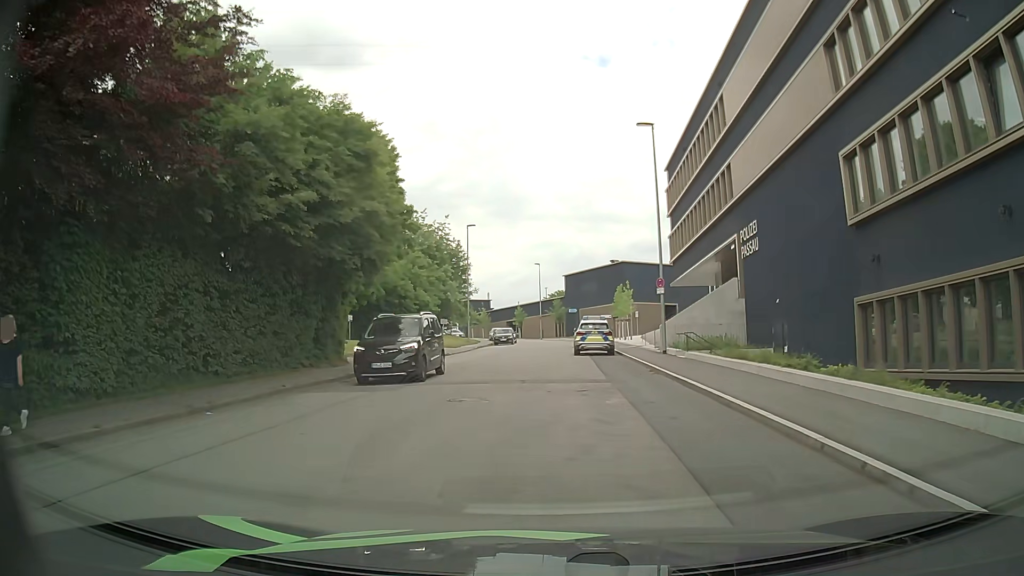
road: residential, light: Day
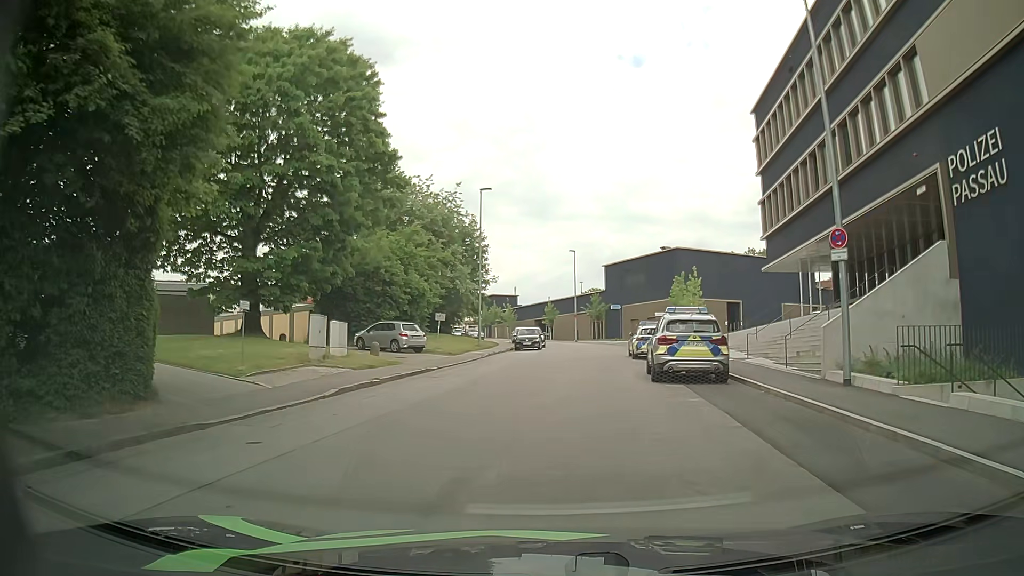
(-0.6, +15.5) m; -2°
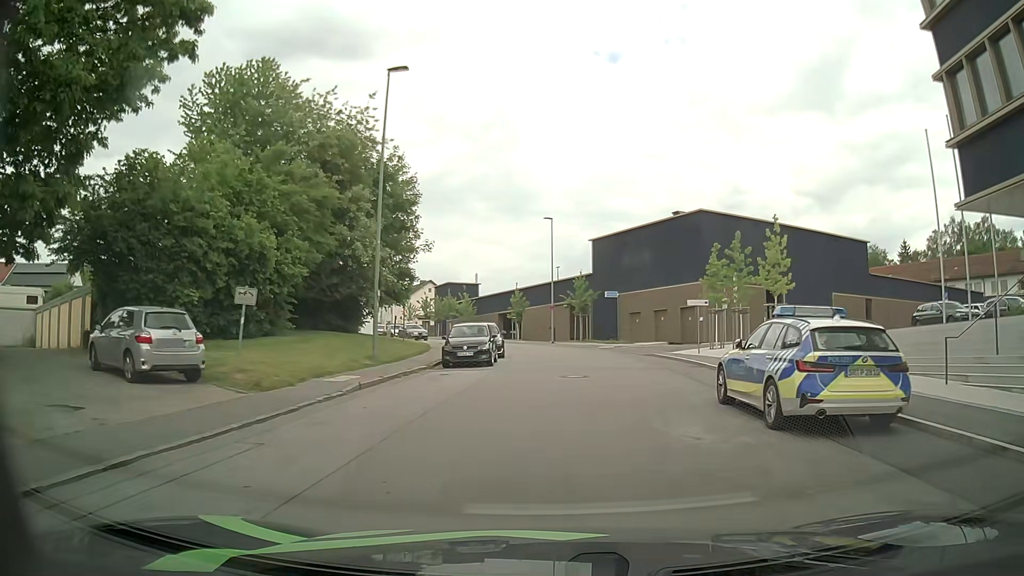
(+0.4, +20.8) m; +2°
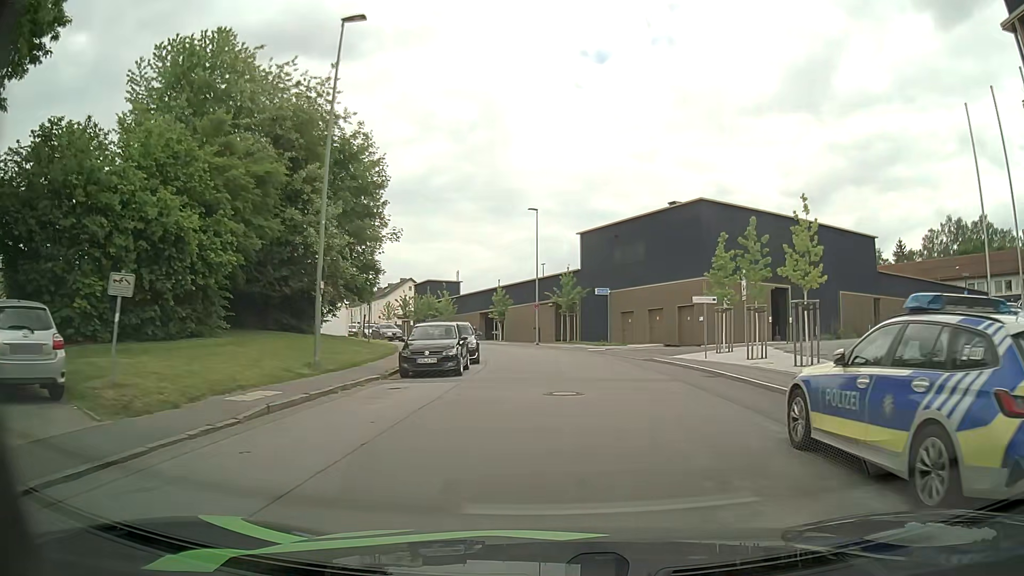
(0.0, +4.4) m; 0°
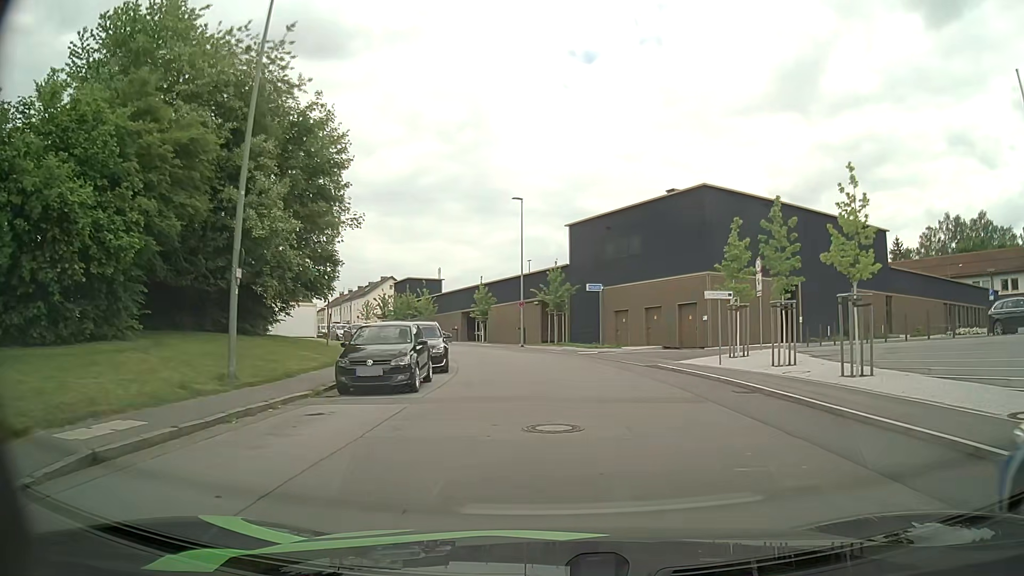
(+0.1, +4.4) m; +2°
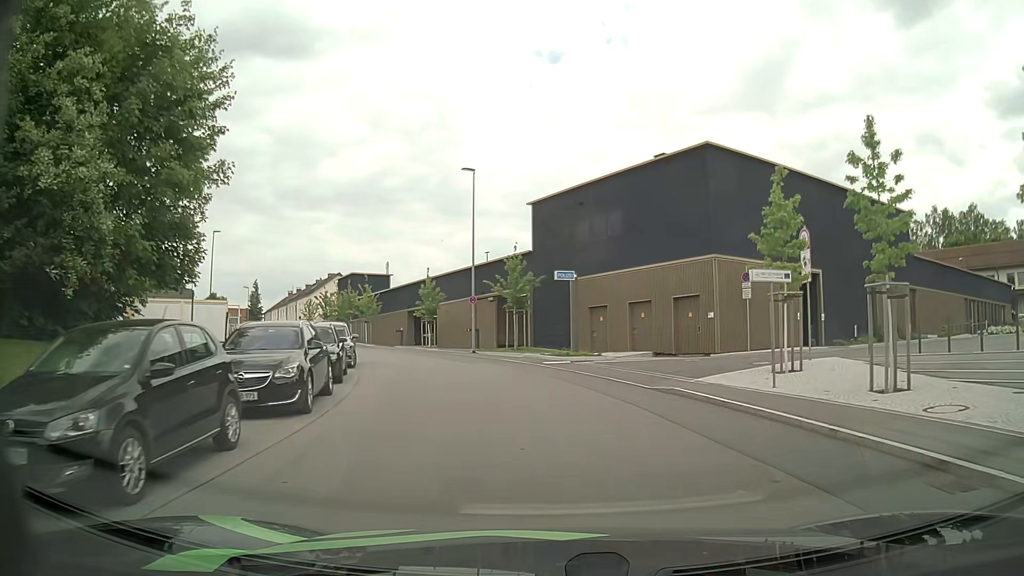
(+0.2, +9.0) m; +3°
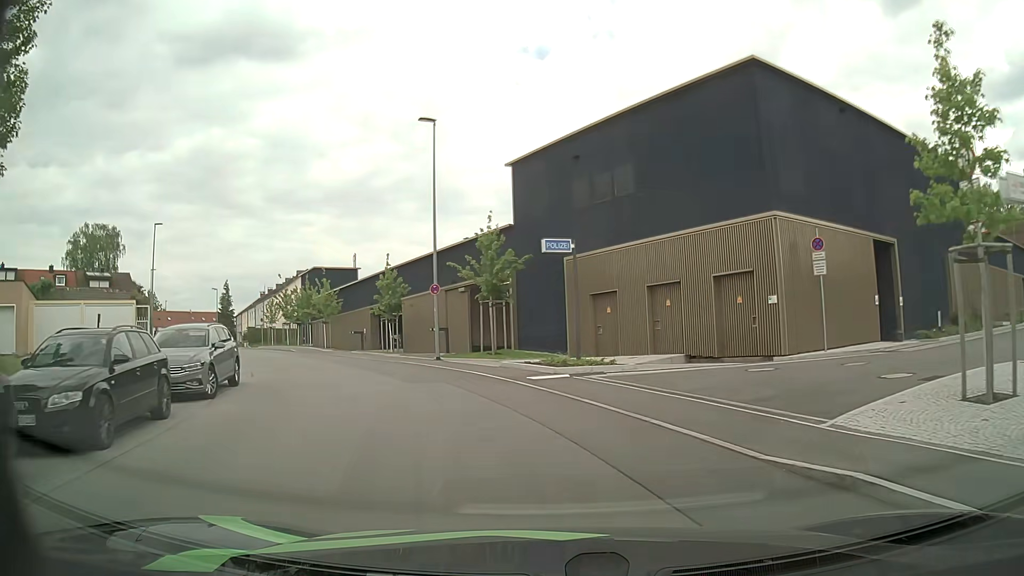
(+0.1, +9.2) m; +1°
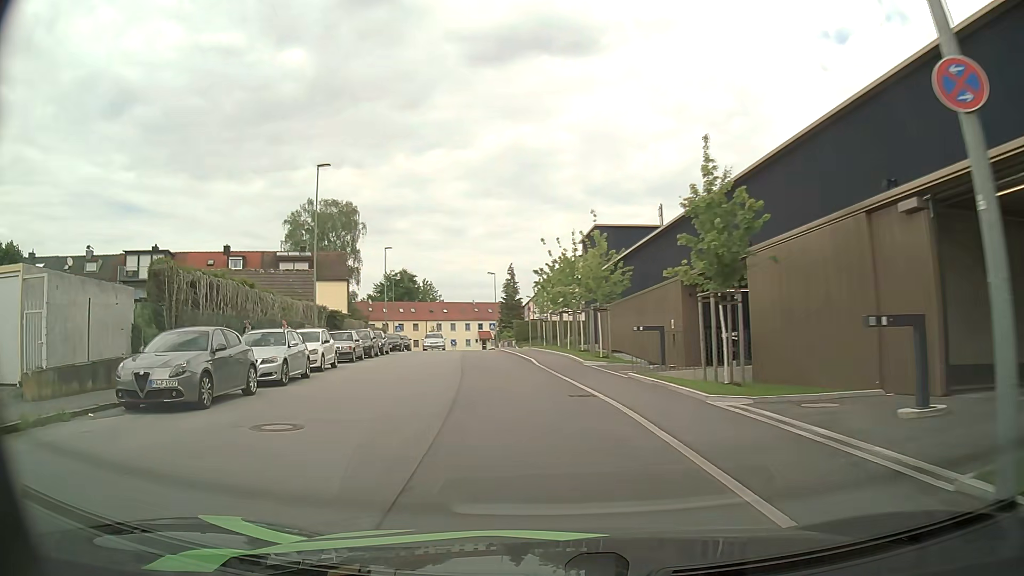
(-4.8, +22.7) m; -29°
(-1, +10) (-2, +20) (-3, +30) (-4, +40) (-5, +50) (-6, +60) (-7, +70) (-8, +80) (-9, +90) (-11, +99) m
